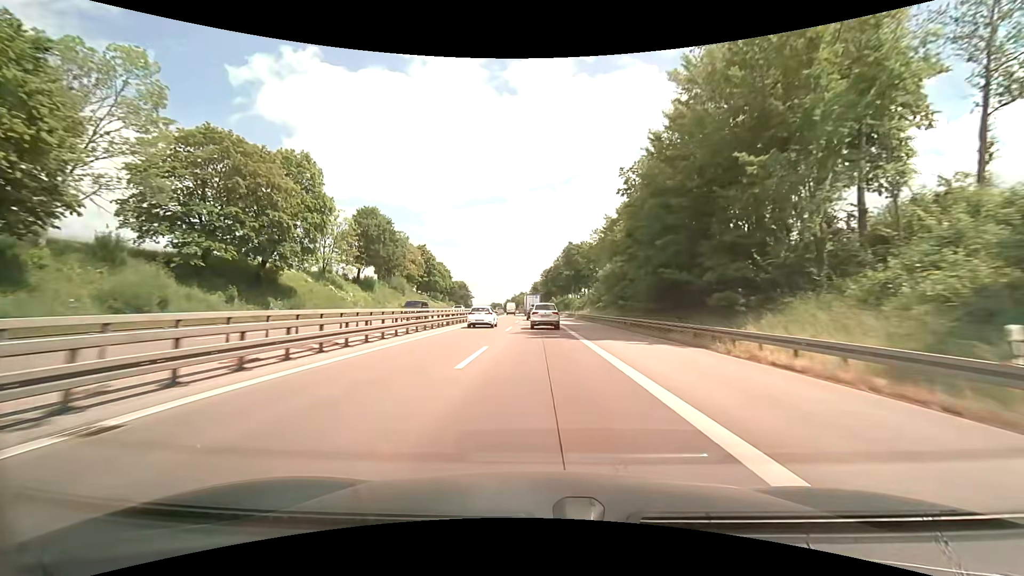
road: motorway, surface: asphalt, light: Day
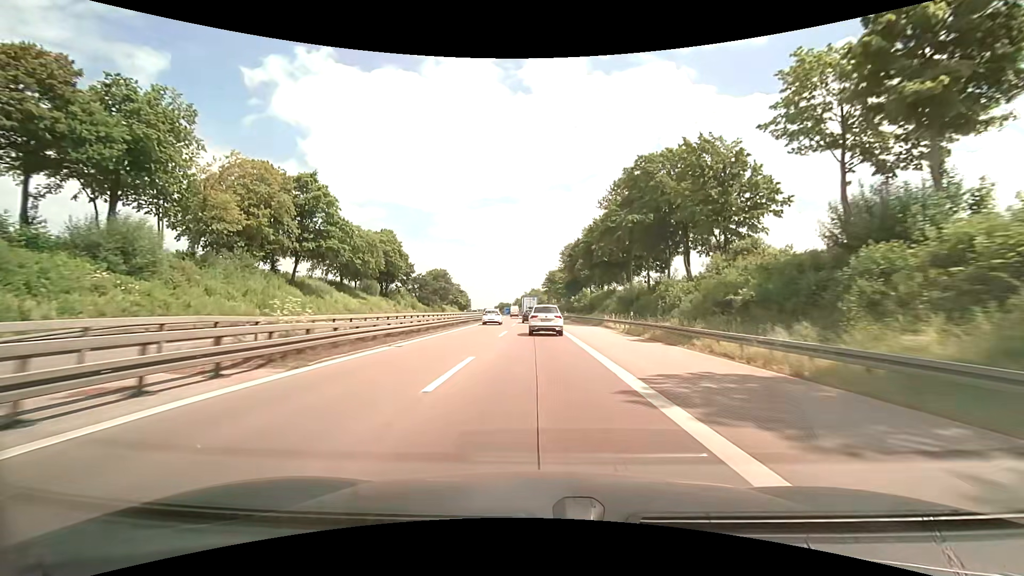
(-0.7, +74.9) m; -2°
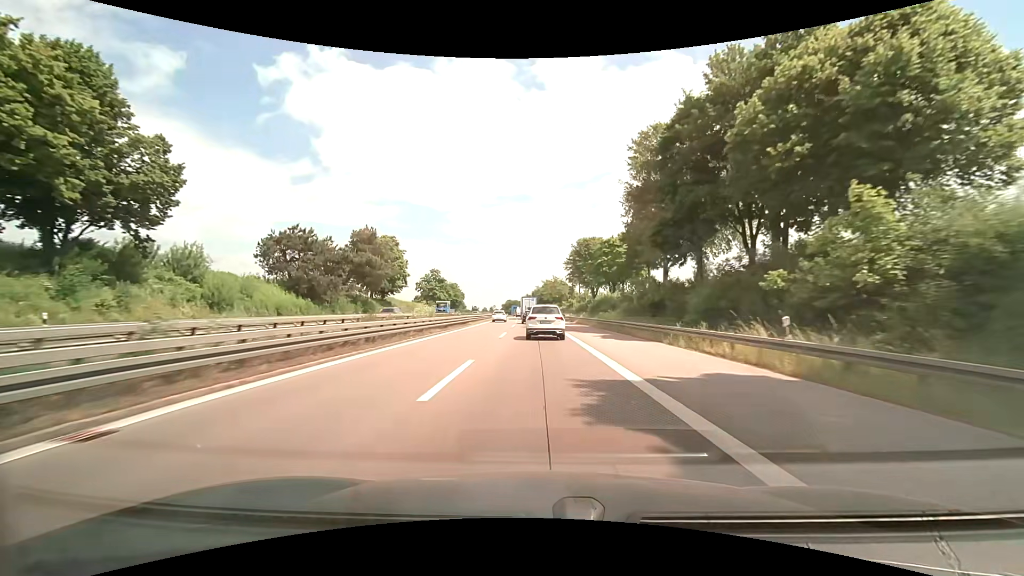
(-1.2, +73.2) m; -2°
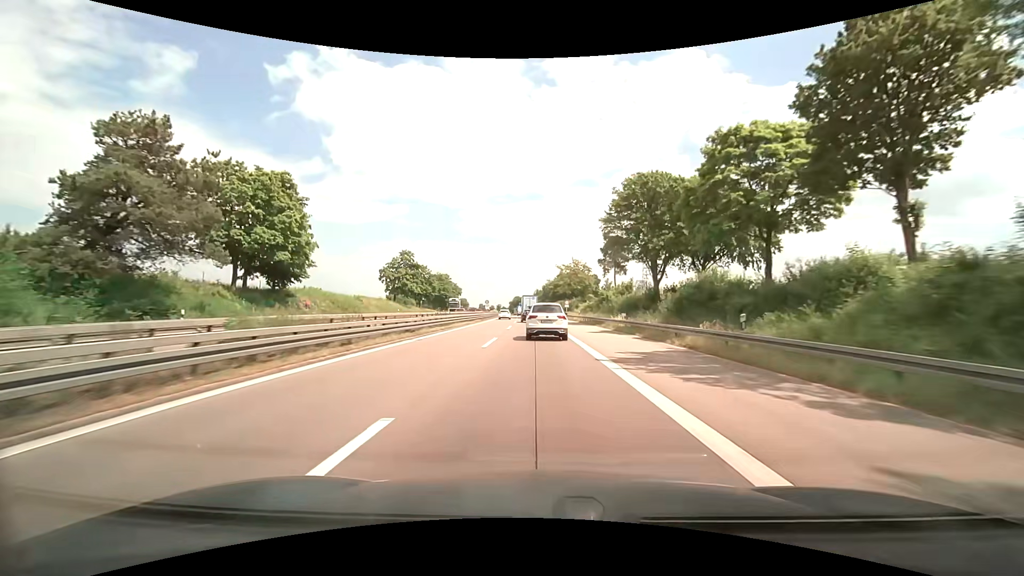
(-0.3, +43.6) m; -1°
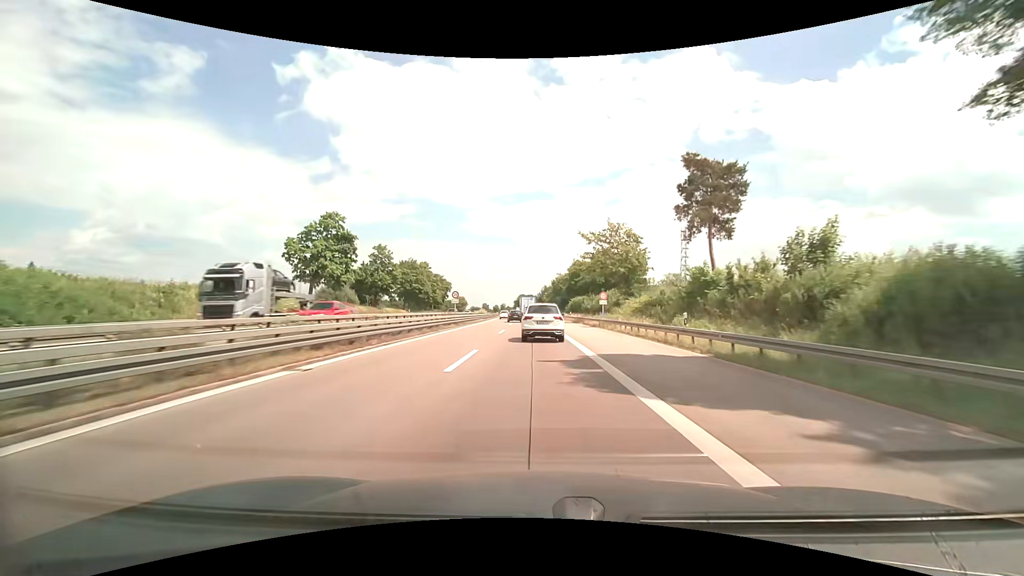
(-0.4, +43.0) m; -1°
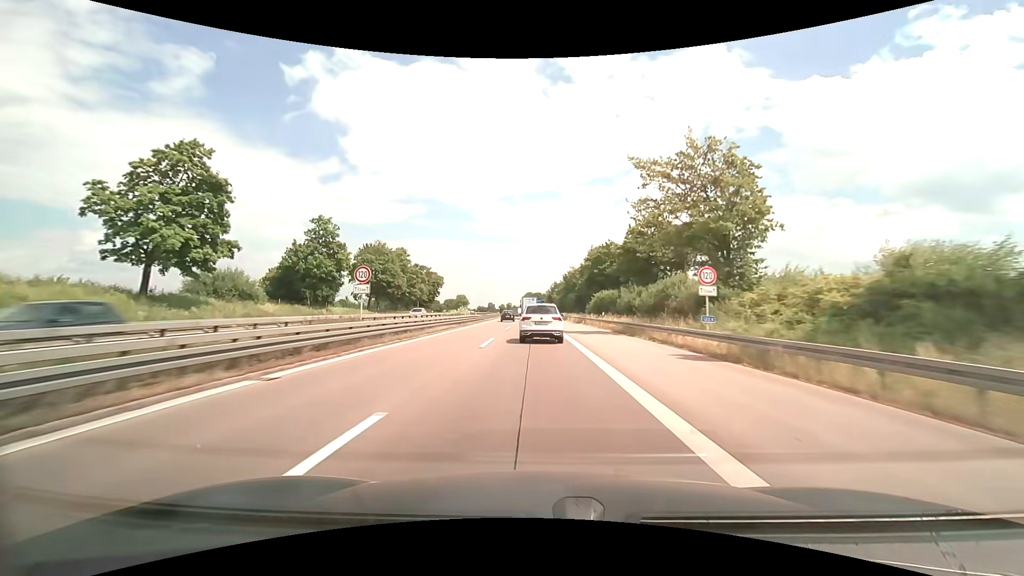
(-0.1, +29.0) m; -1°
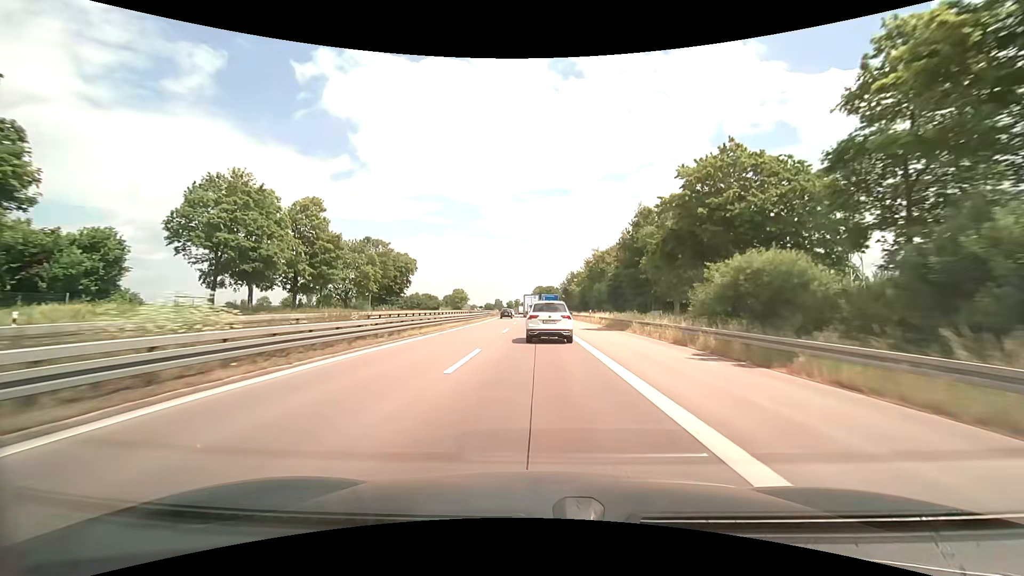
(-0.7, +43.8) m; -1°
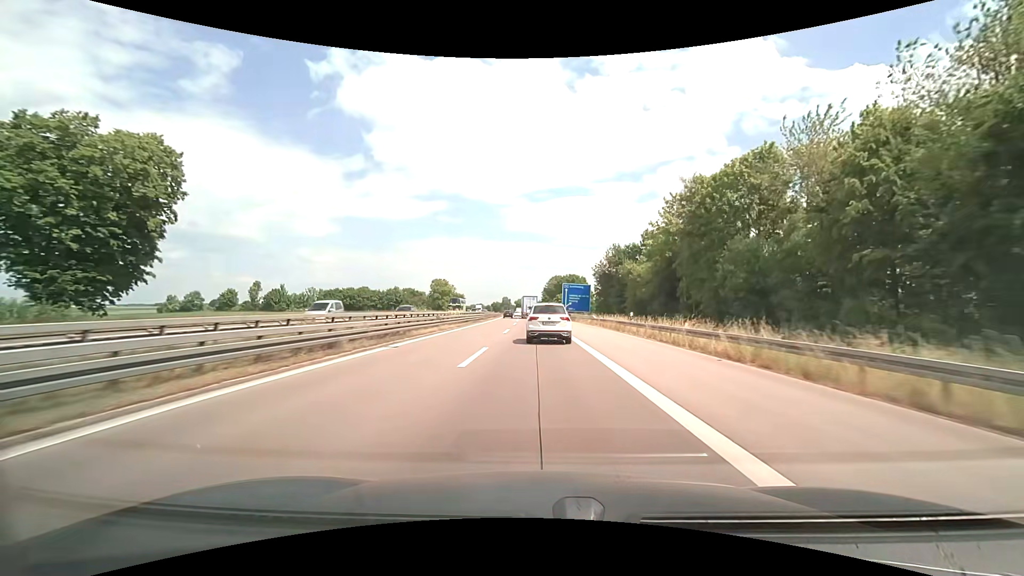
(-1.0, +71.2) m; -2°
(0, +10) (0, +20) (0, +30) (0, +40) (0, +50) (-1, +60) (-1, +70) (-1, +80) (-1, +90) (-2, +100) m
